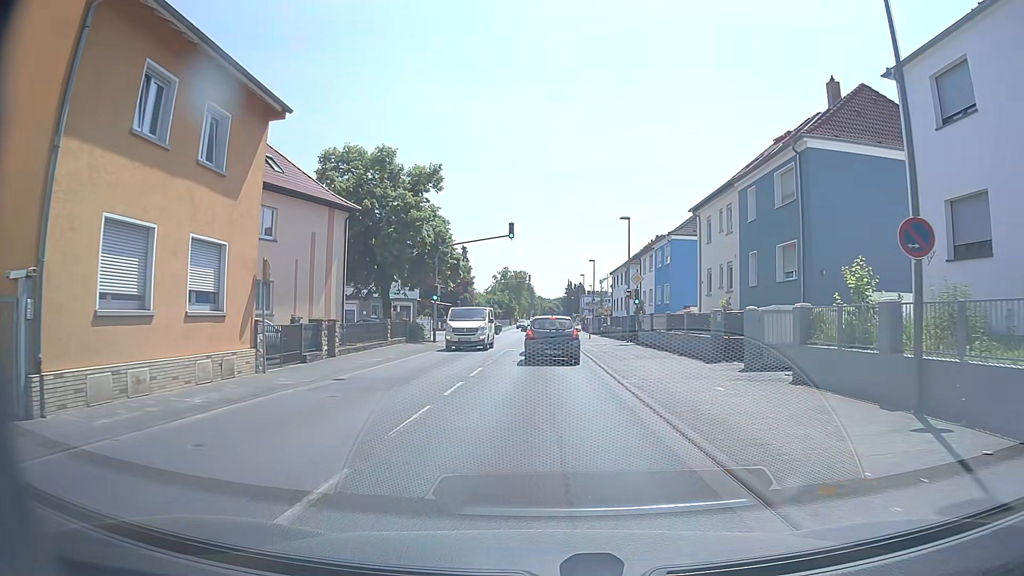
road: secondary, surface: asphalt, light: Day
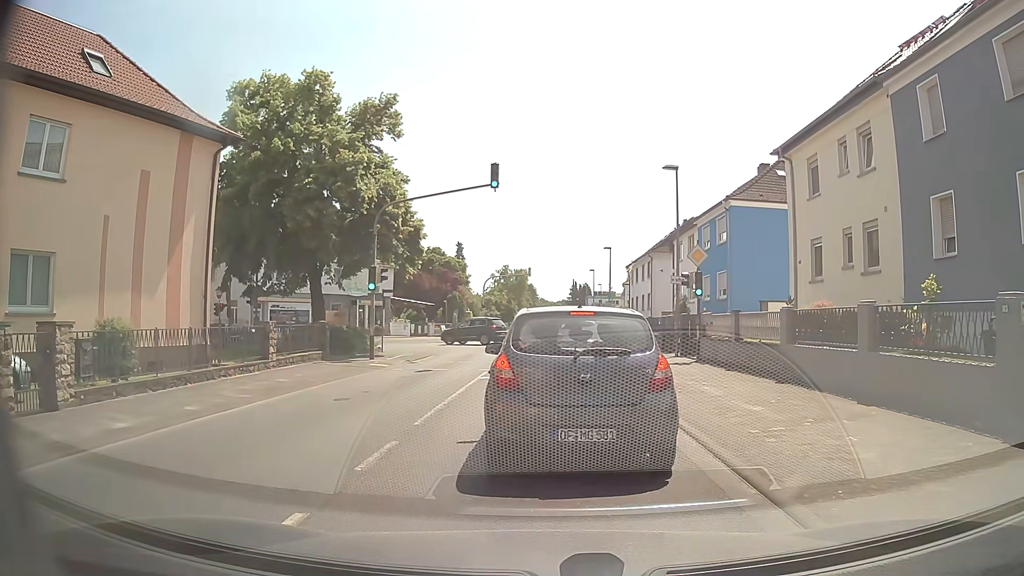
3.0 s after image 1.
(+0.1, +14.0) m; 0°
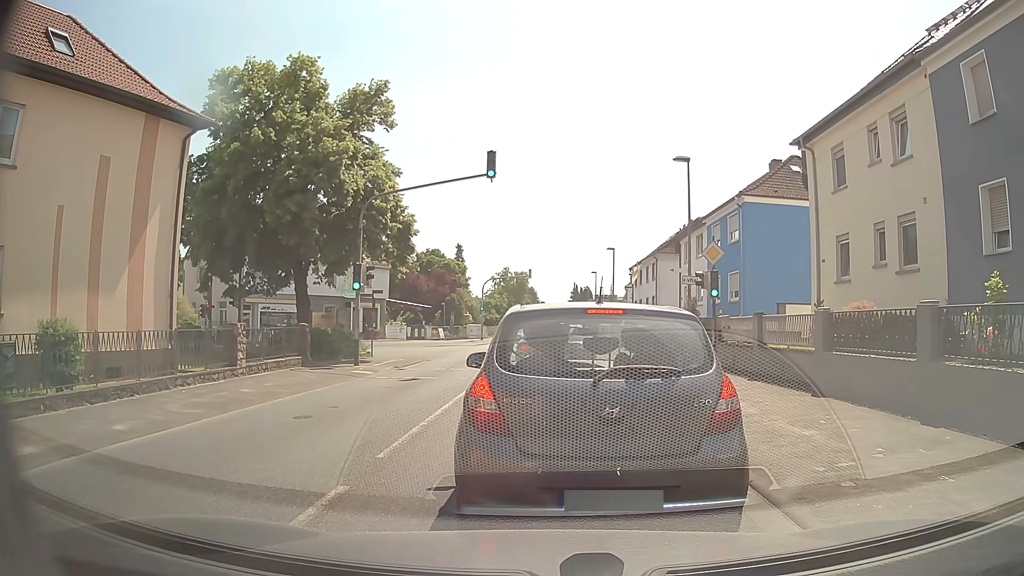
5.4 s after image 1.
(0.0, +1.9) m; +1°
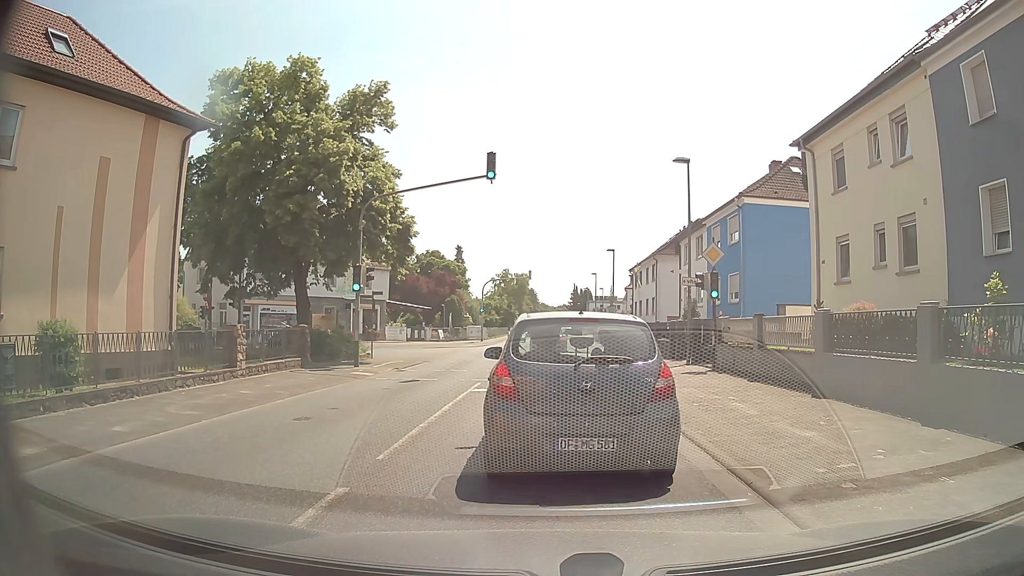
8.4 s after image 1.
(0.0, +0.1) m; 0°
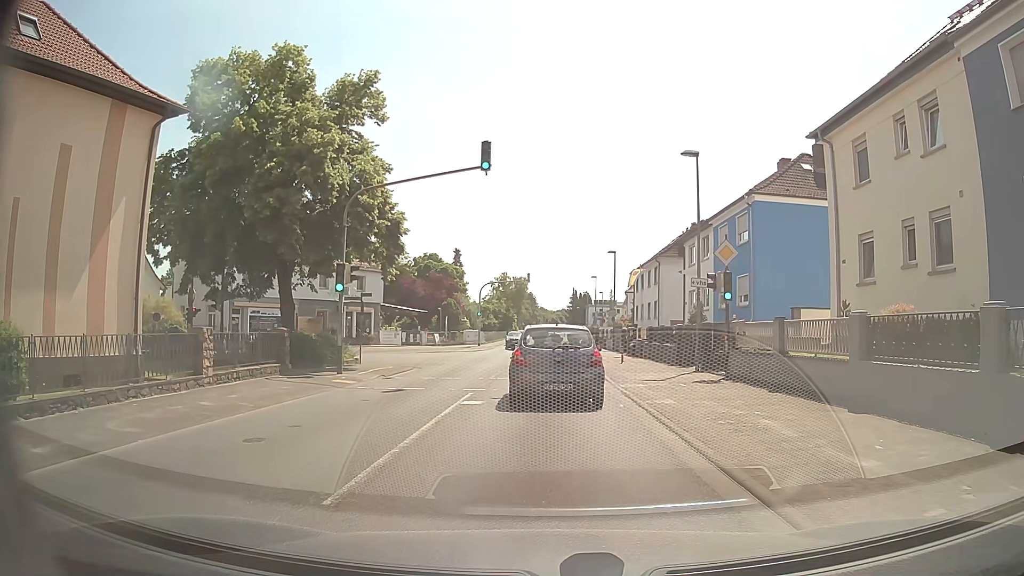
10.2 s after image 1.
(0.0, +1.9) m; 0°
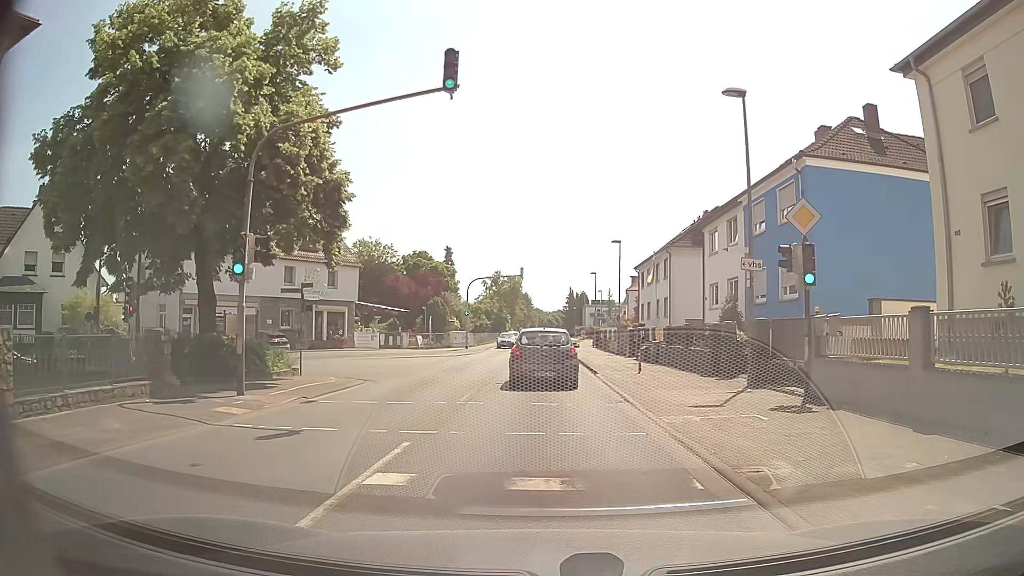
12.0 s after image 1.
(-0.1, +7.0) m; 0°
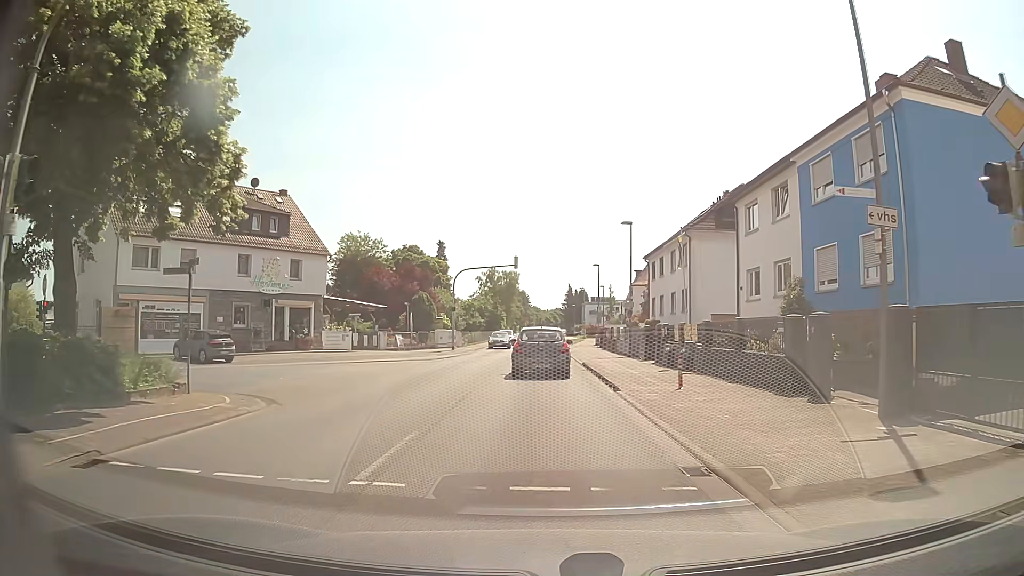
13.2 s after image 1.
(0.0, +7.5) m; 0°
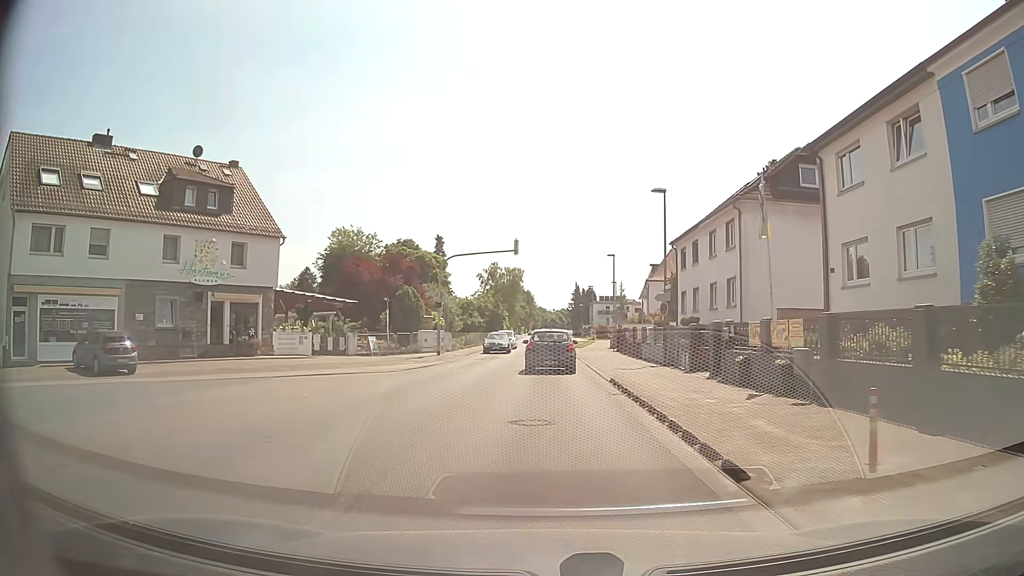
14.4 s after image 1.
(0.0, +9.7) m; -1°
(0, +10) (0, +20) (0, +30) (0, +40) (+1, +50) (+1, +60) (+1, +70) (+2, +80) (+2, +90) (+2, +100) m
